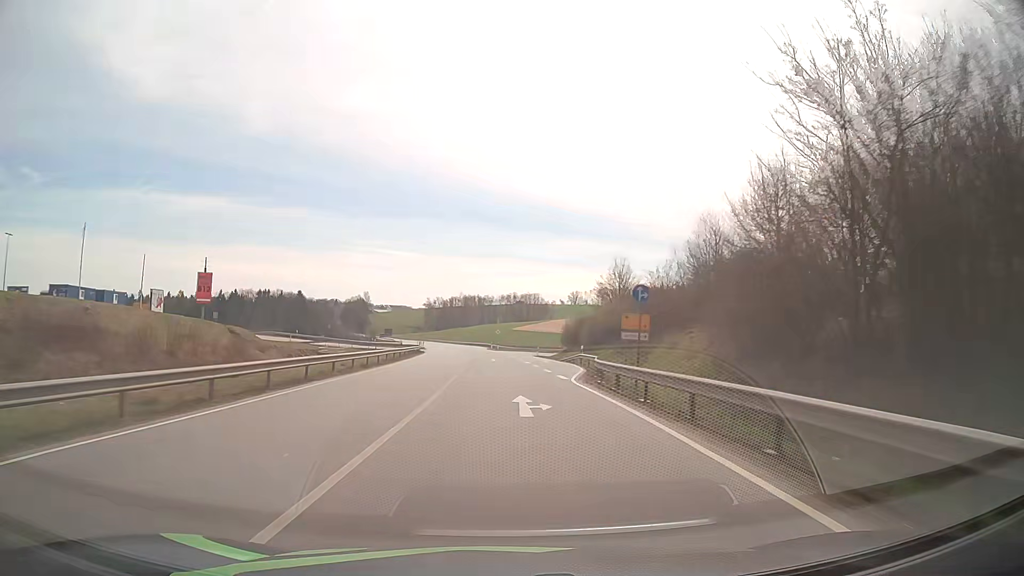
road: primary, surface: asphalt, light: Day
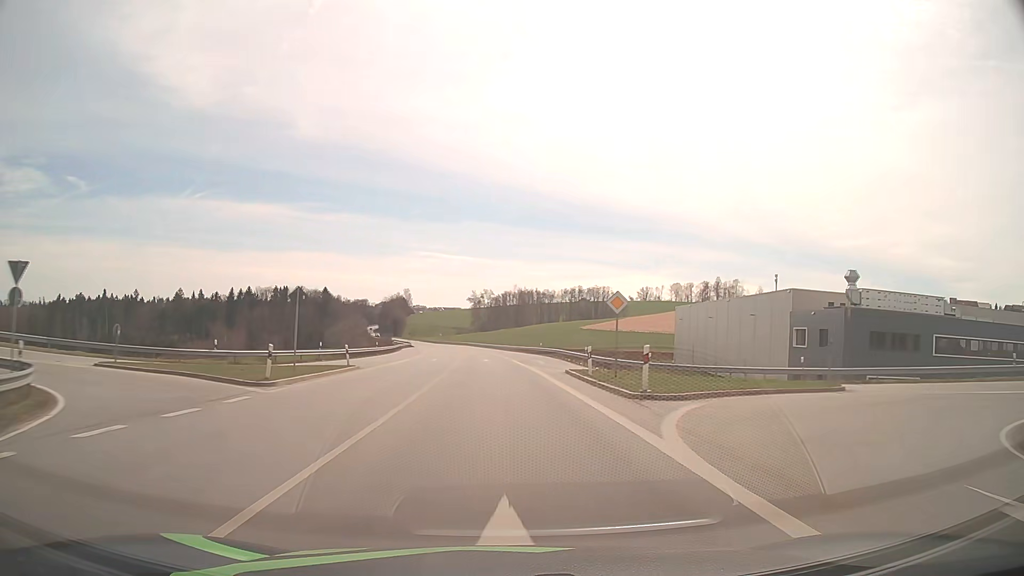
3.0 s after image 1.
(-5.4, +78.0) m; -7°
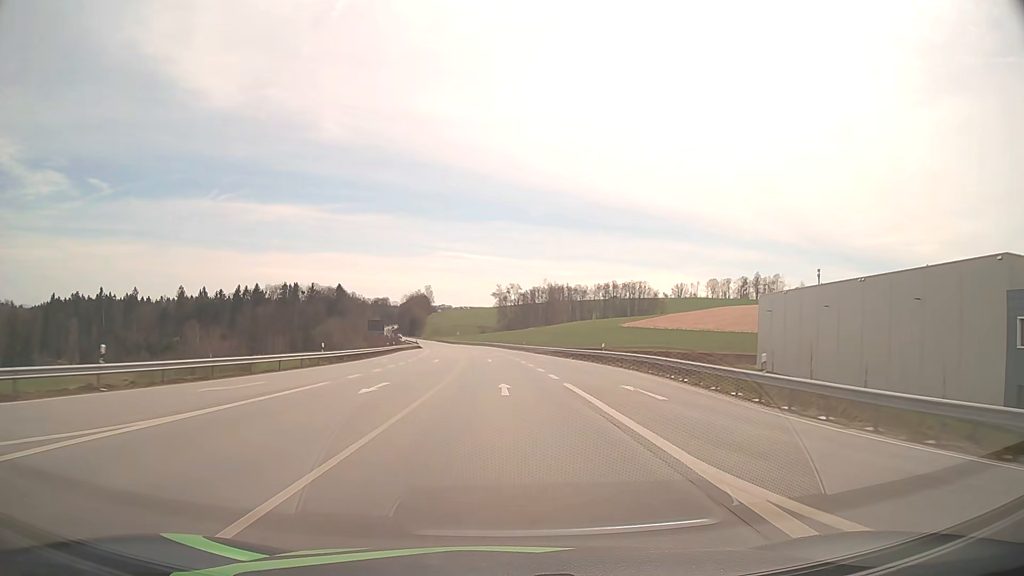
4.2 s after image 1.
(-0.7, +31.4) m; -2°
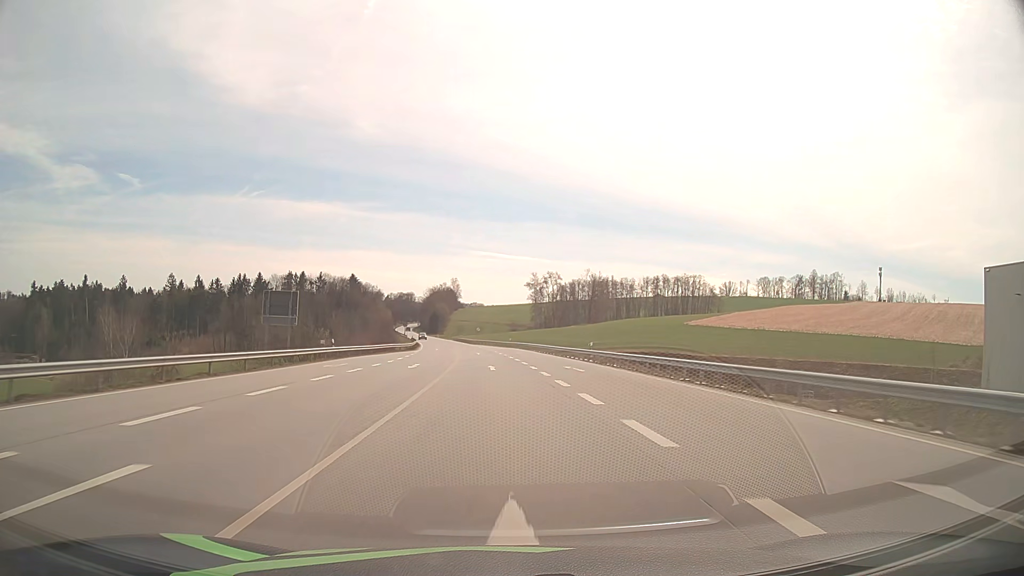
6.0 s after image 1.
(-1.1, +46.6) m; -3°
(0, +10) (0, +20) (0, +30) (-1, +40) (-1, +50) (-2, +60) (-3, +70) (-4, +80) (-5, +90) (-6, +100) m
